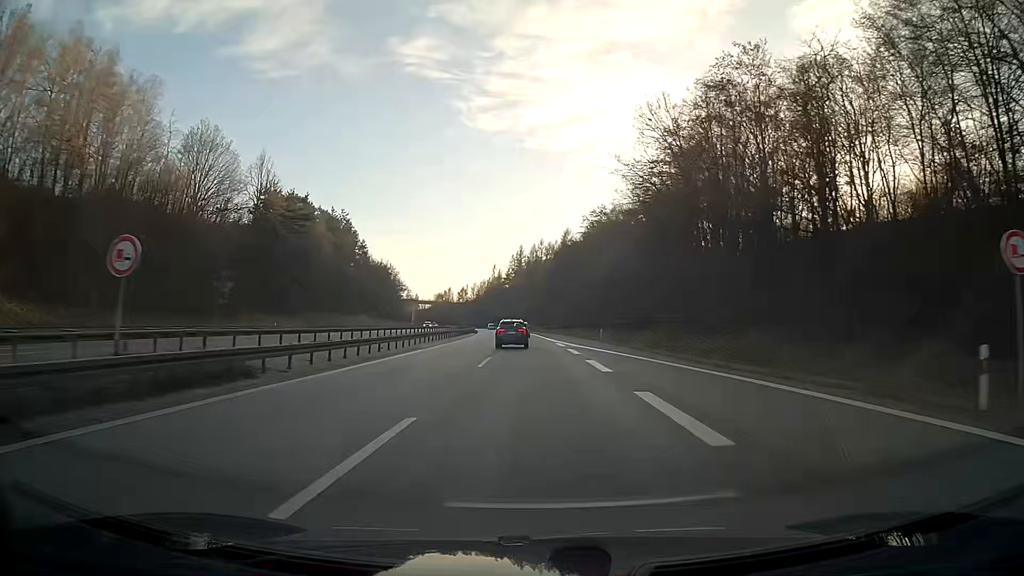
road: motorway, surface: asphalt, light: Day
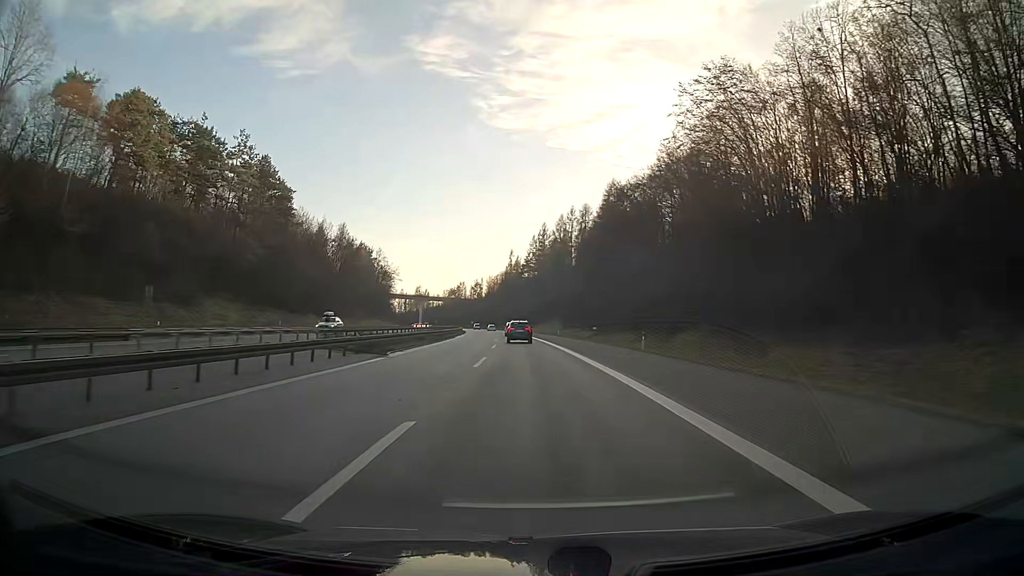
(-1.2, +72.7) m; -2°
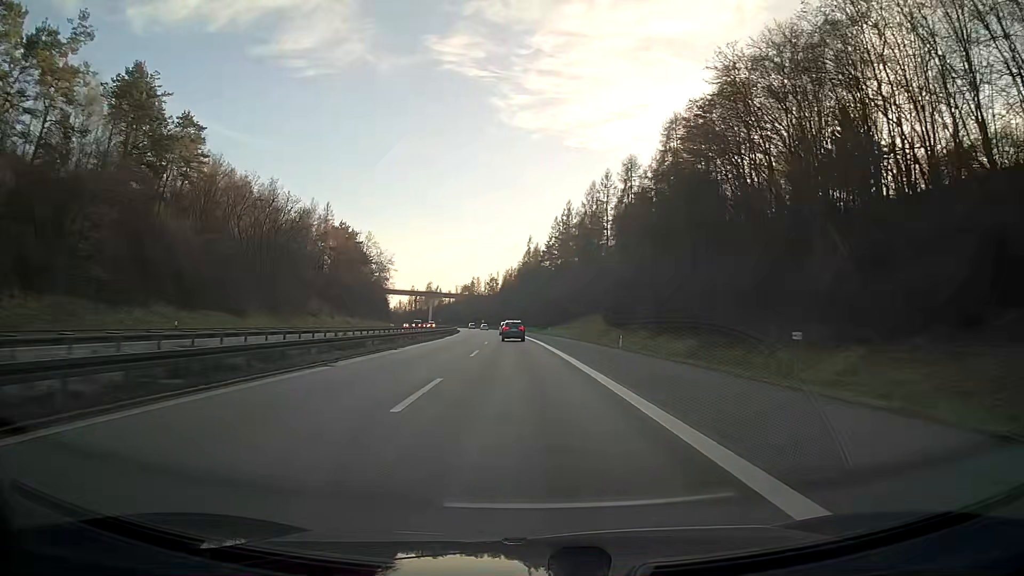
(-0.7, +47.0) m; -2°
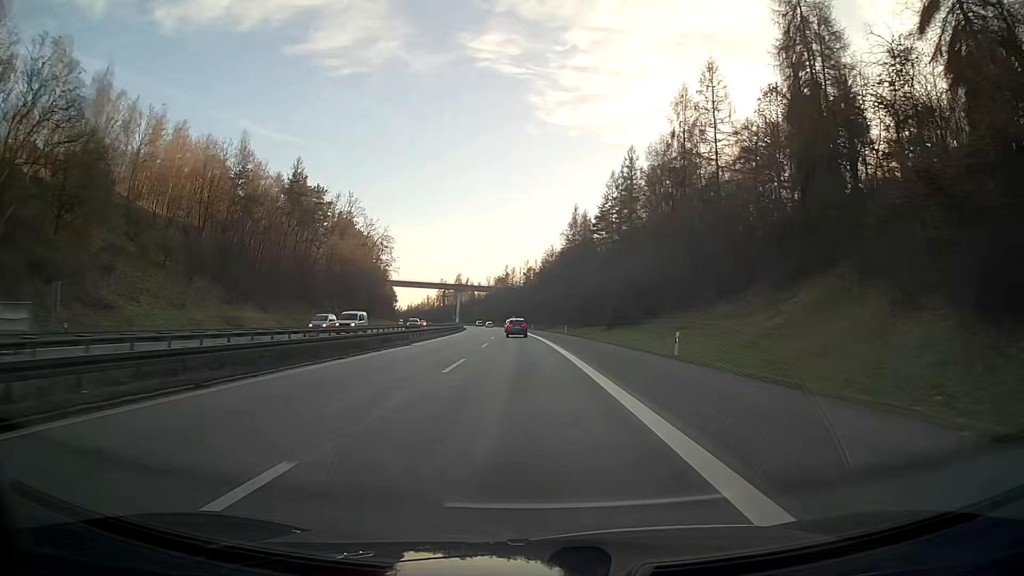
(-1.8, +64.1) m; -3°
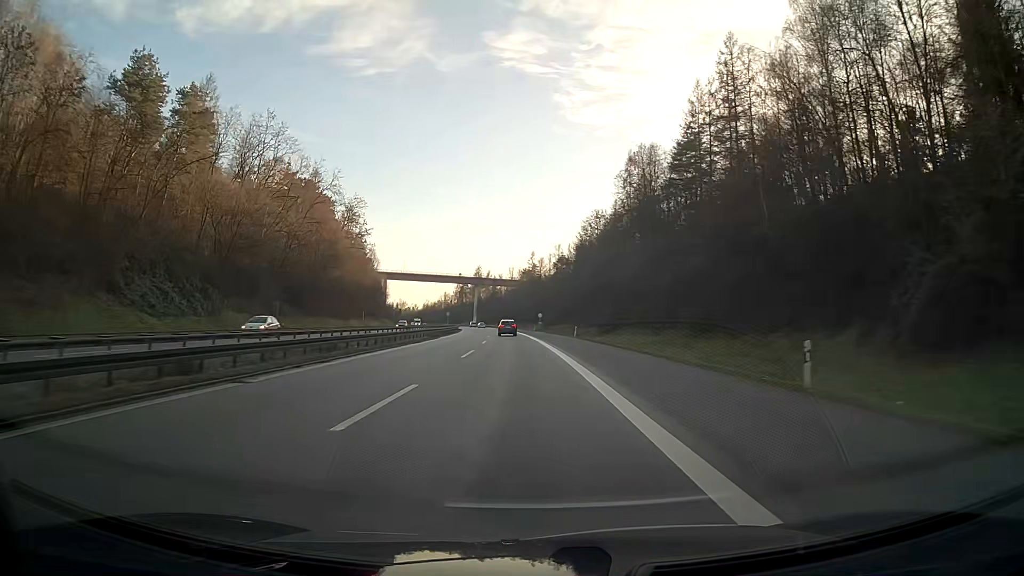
(-1.3, +63.7) m; -3°
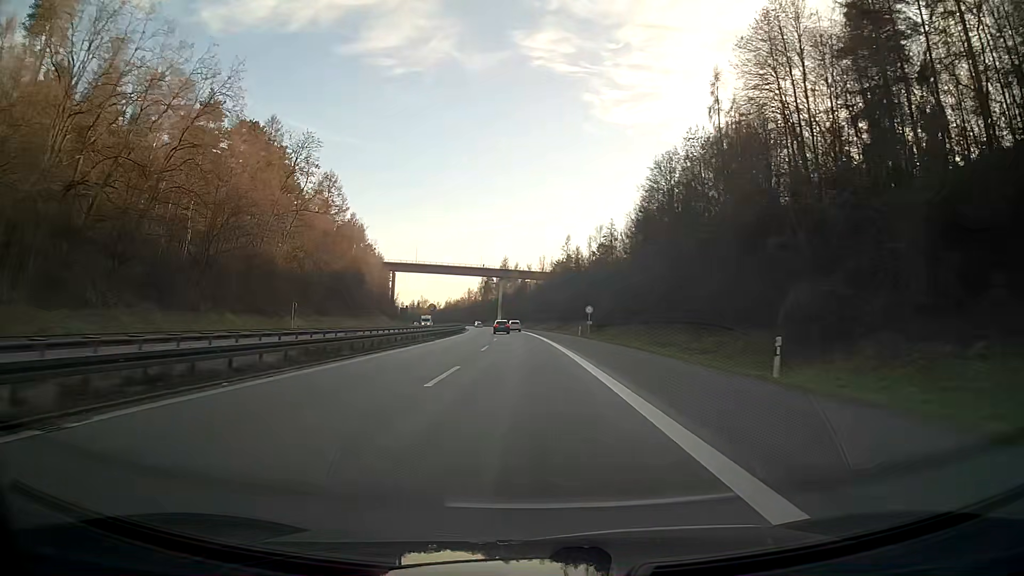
(-1.2, +47.9) m; -3°
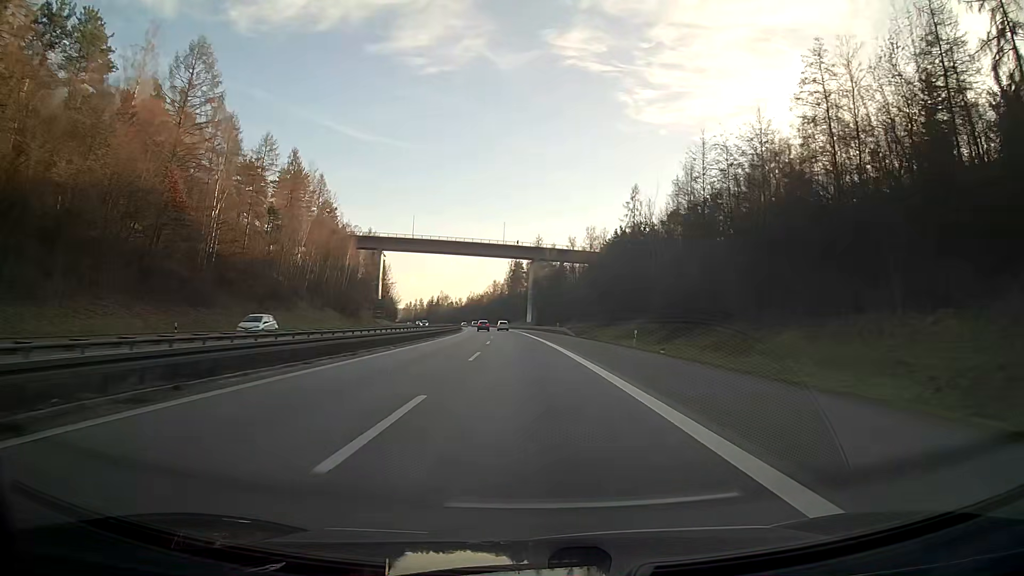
(-2.0, +79.9) m; -3°
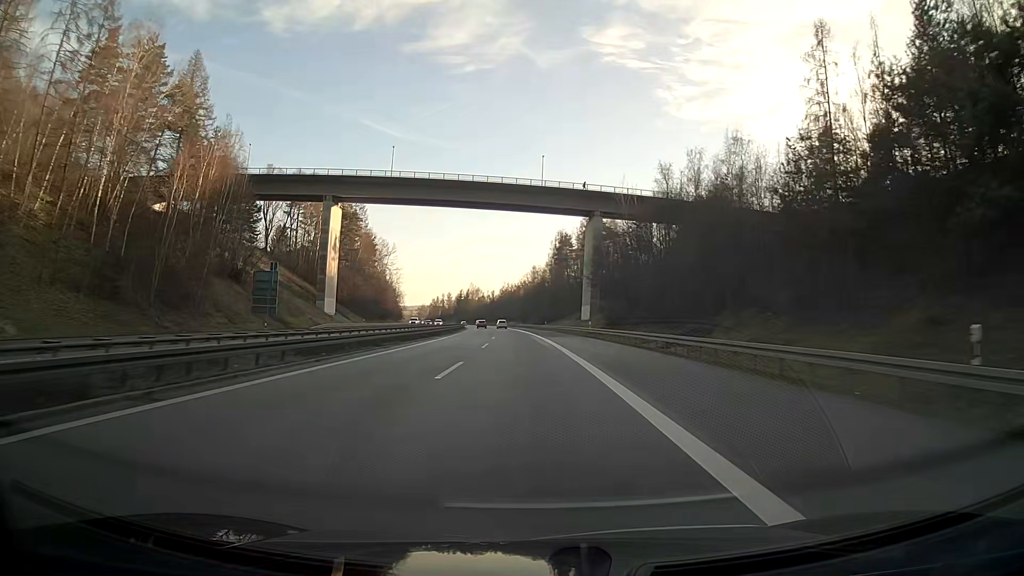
(-2.6, +80.1) m; -4°
